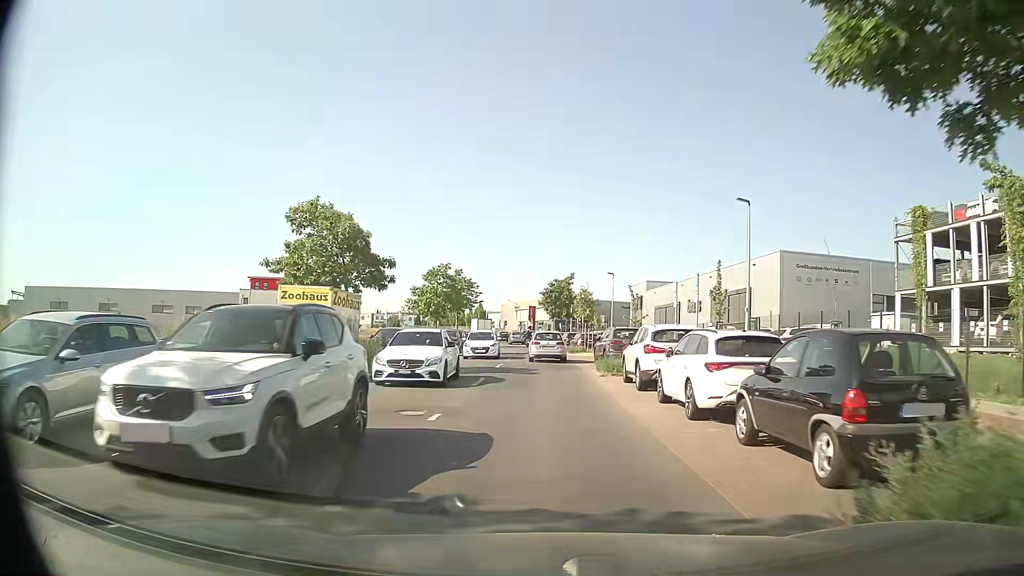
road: tertiary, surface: asphalt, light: Day
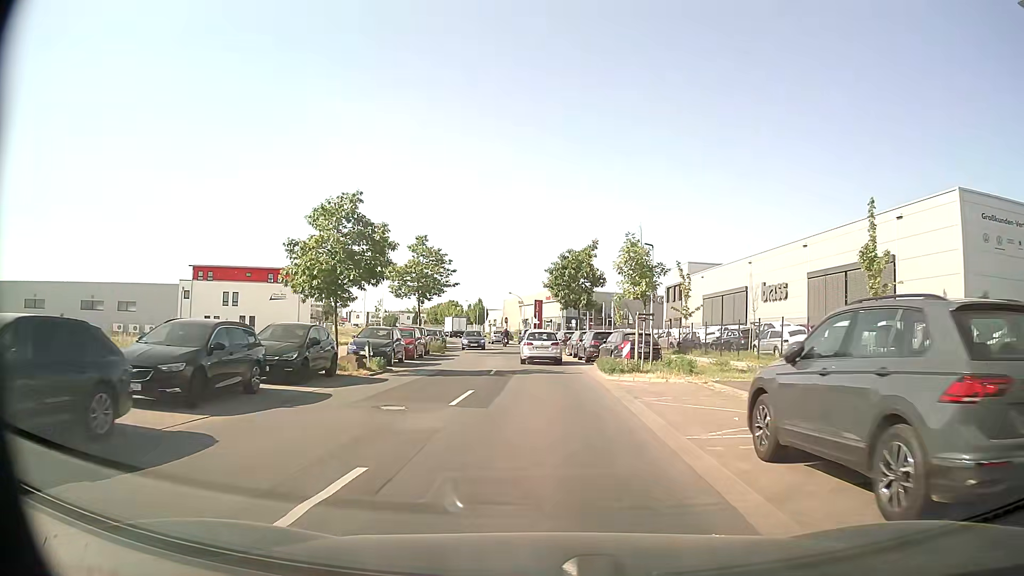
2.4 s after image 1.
(-0.1, +23.0) m; -1°
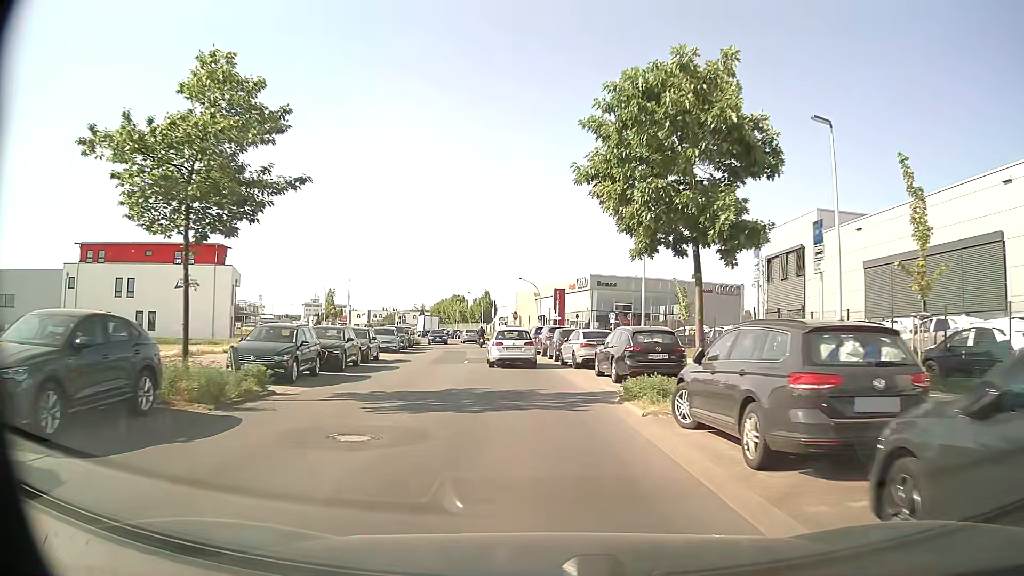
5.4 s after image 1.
(-0.2, +30.2) m; -1°
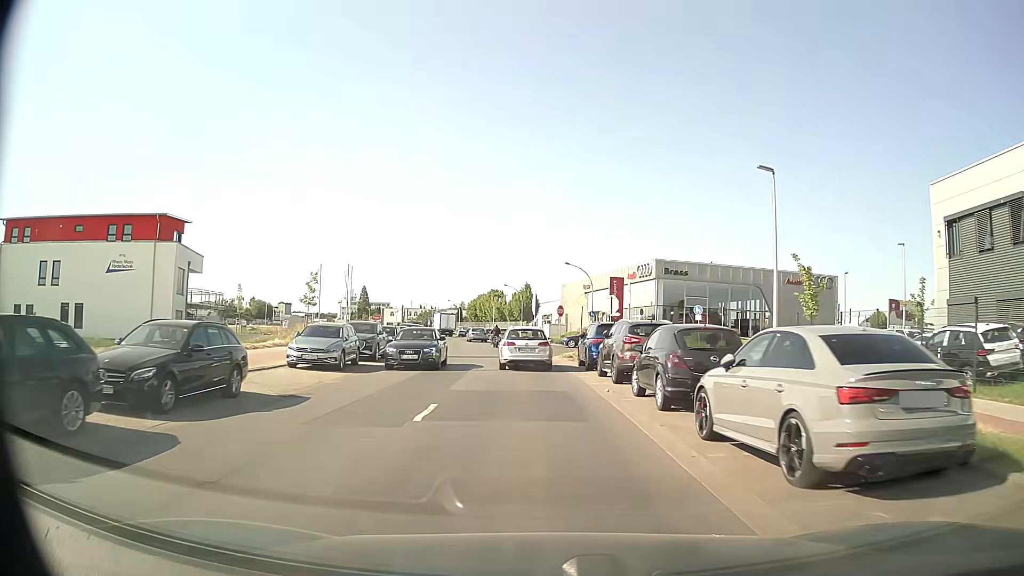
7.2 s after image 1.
(-0.8, +18.3) m; -5°
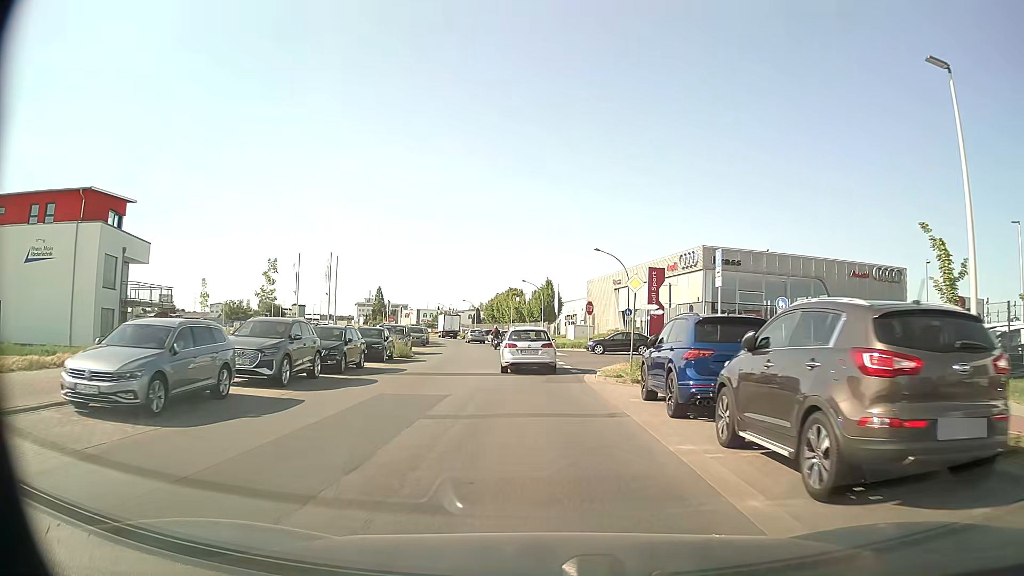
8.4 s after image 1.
(-0.1, +12.0) m; -2°
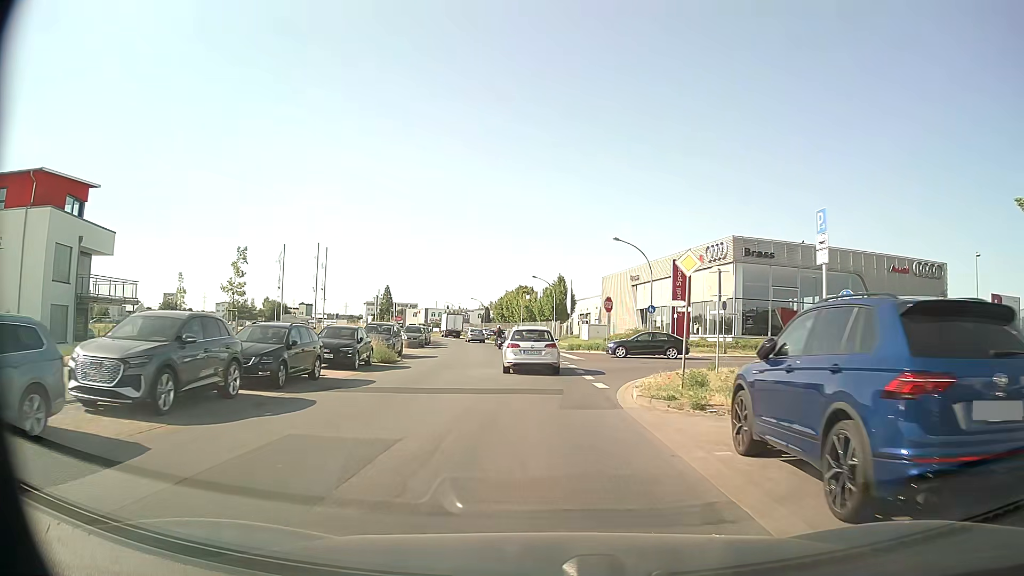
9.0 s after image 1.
(0.0, +6.0) m; -1°
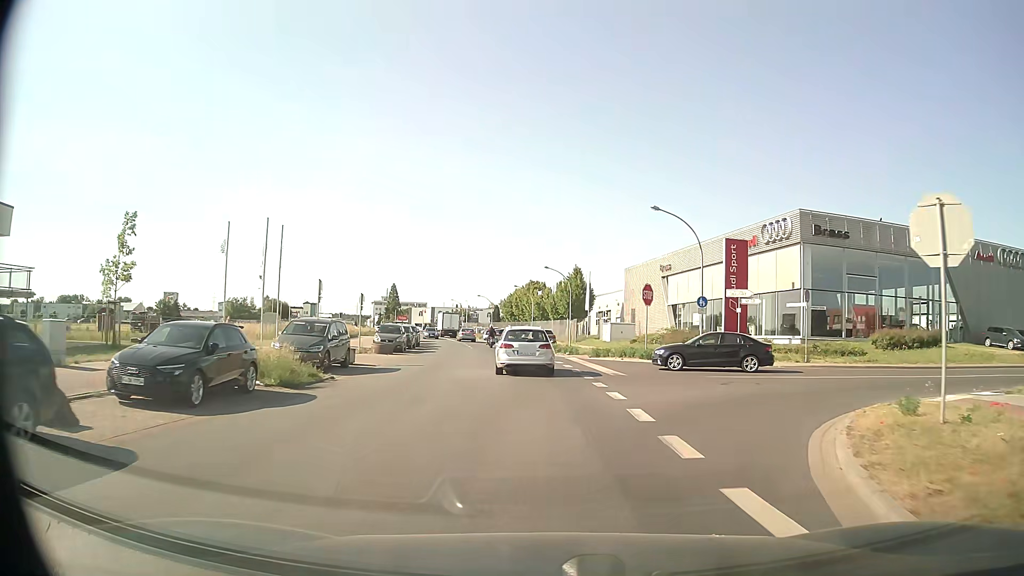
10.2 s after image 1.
(0.0, +11.7) m; -1°
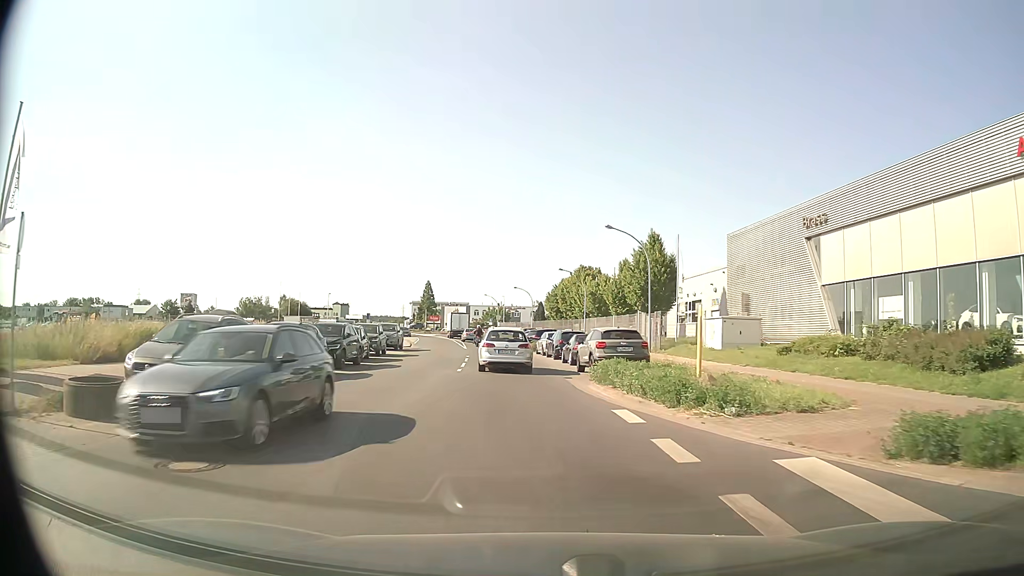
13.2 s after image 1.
(-0.6, +27.1) m; -4°
(0, +10) (-1, +20) (-2, +30) (-3, +40) (-4, +50) (-5, +60) (-7, +70) (-8, +79) (-10, +89) (-12, +99) m
